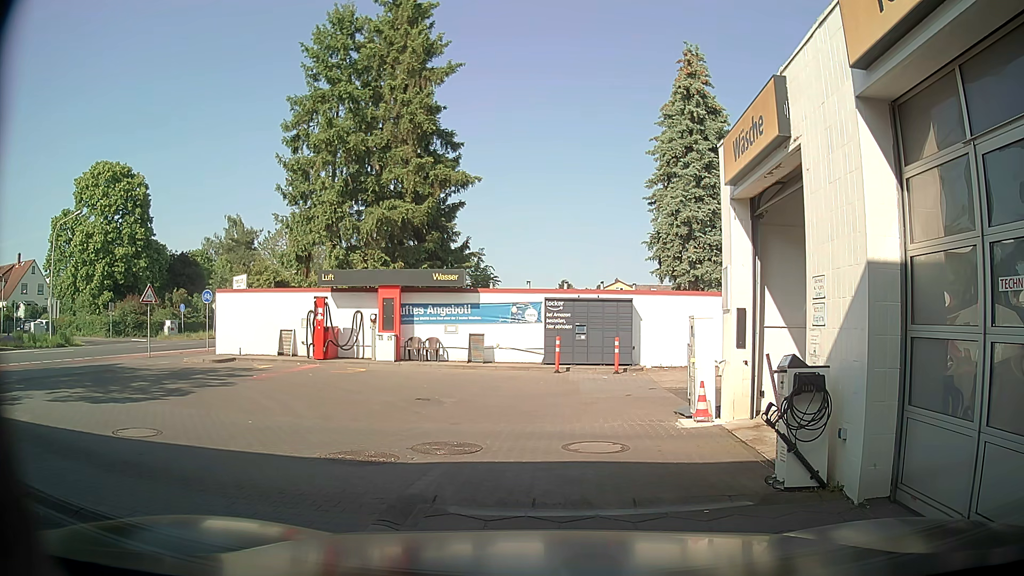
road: service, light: Day
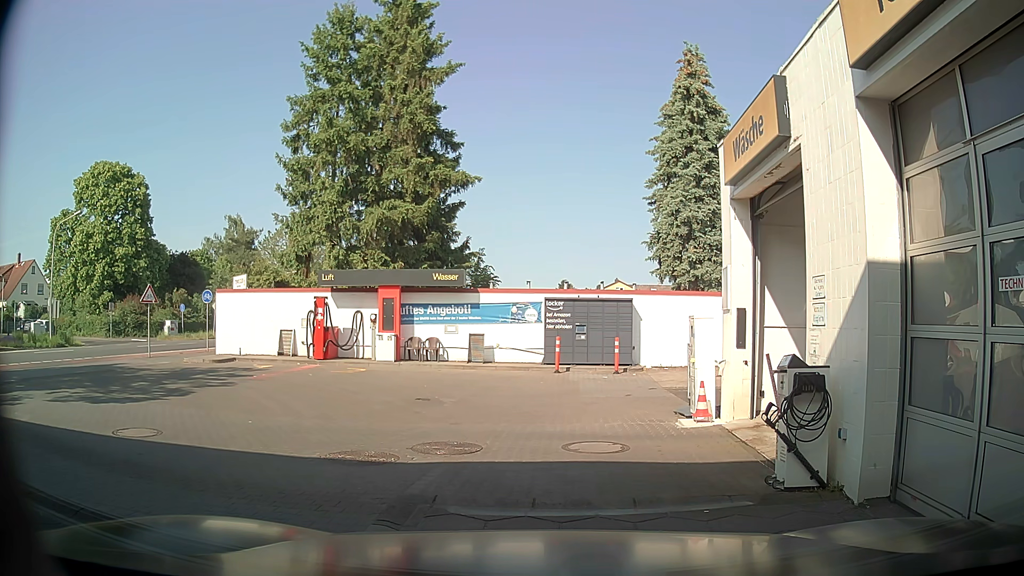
(0.0, 0.0) m; 0°
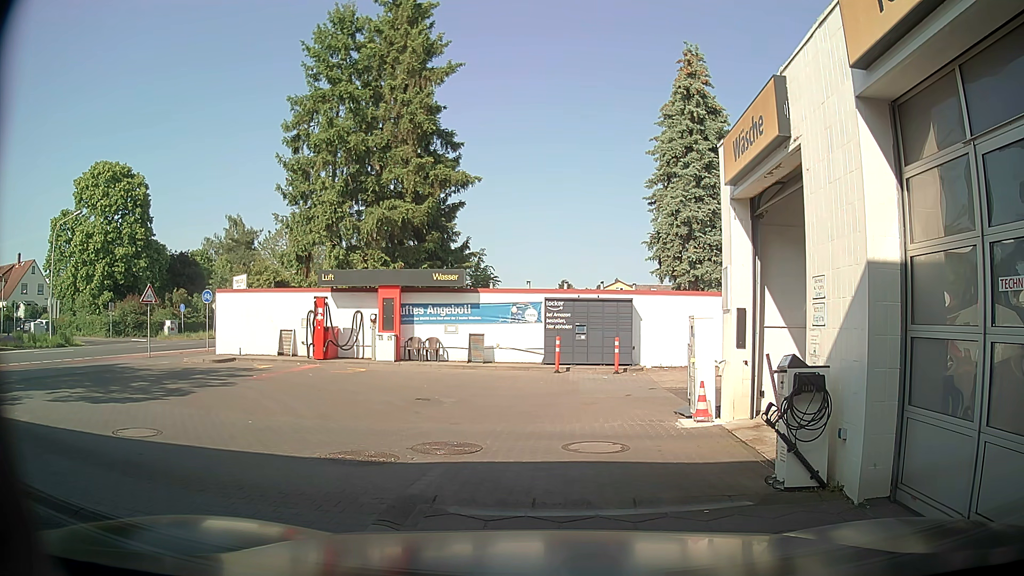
(0.0, 0.0) m; 0°
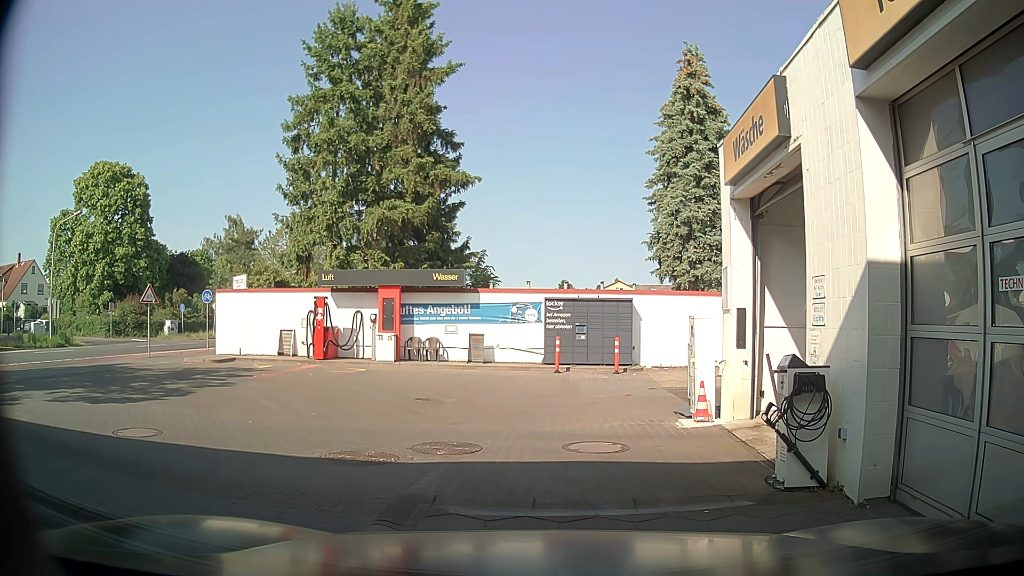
(0.0, 0.0) m; 0°
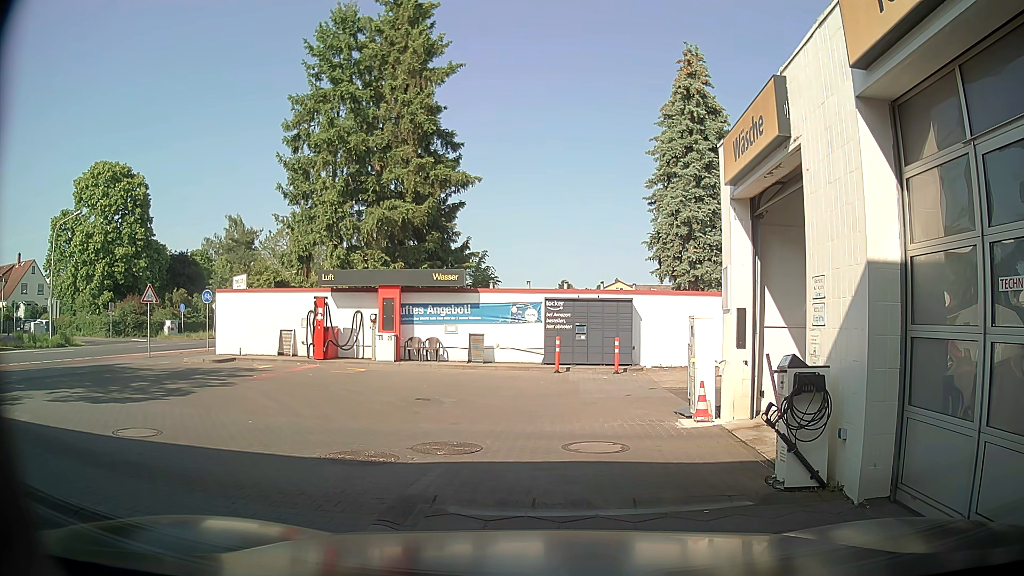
(0.0, 0.0) m; 0°
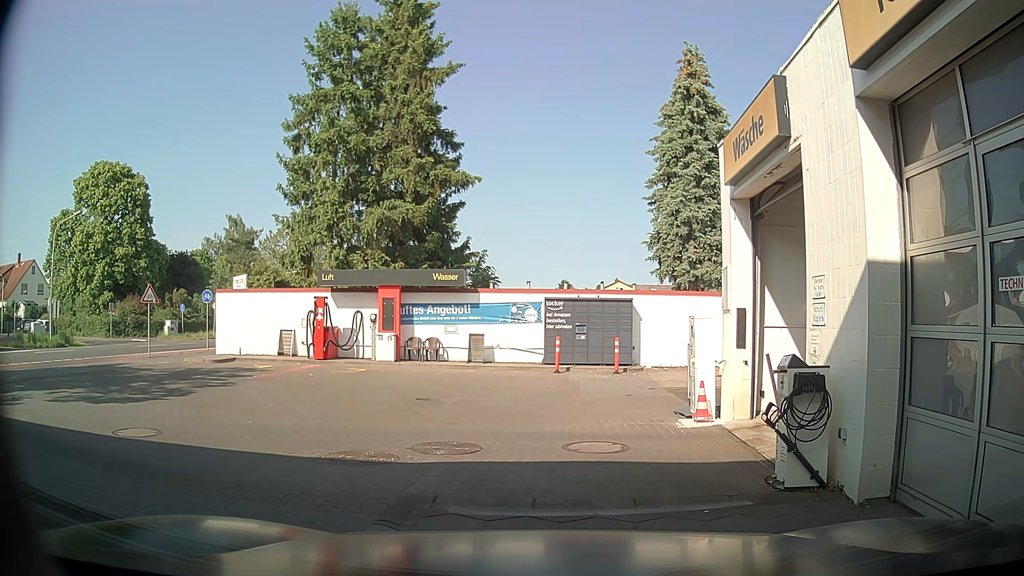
(0.0, 0.0) m; 0°
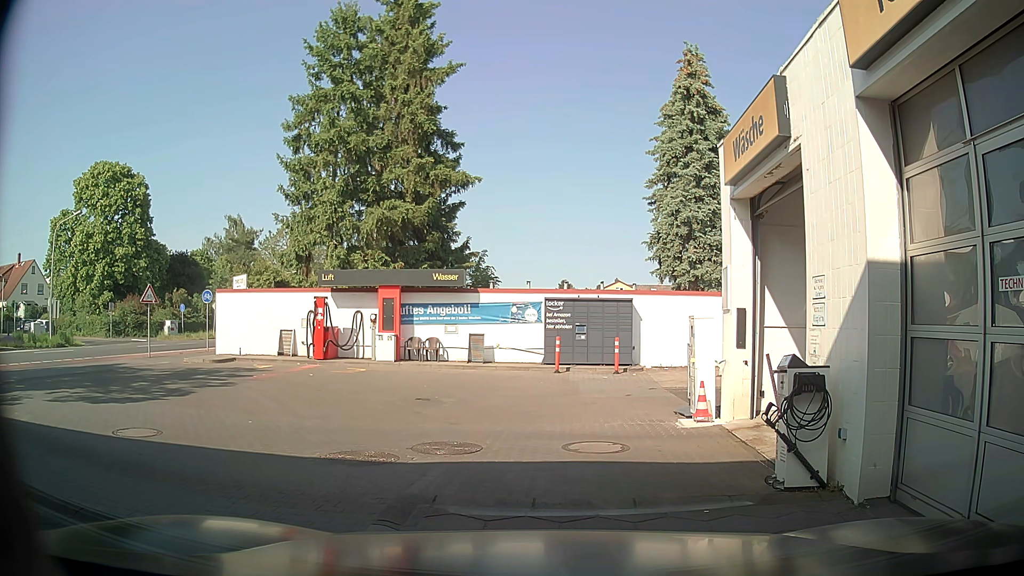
(0.0, 0.0) m; 0°
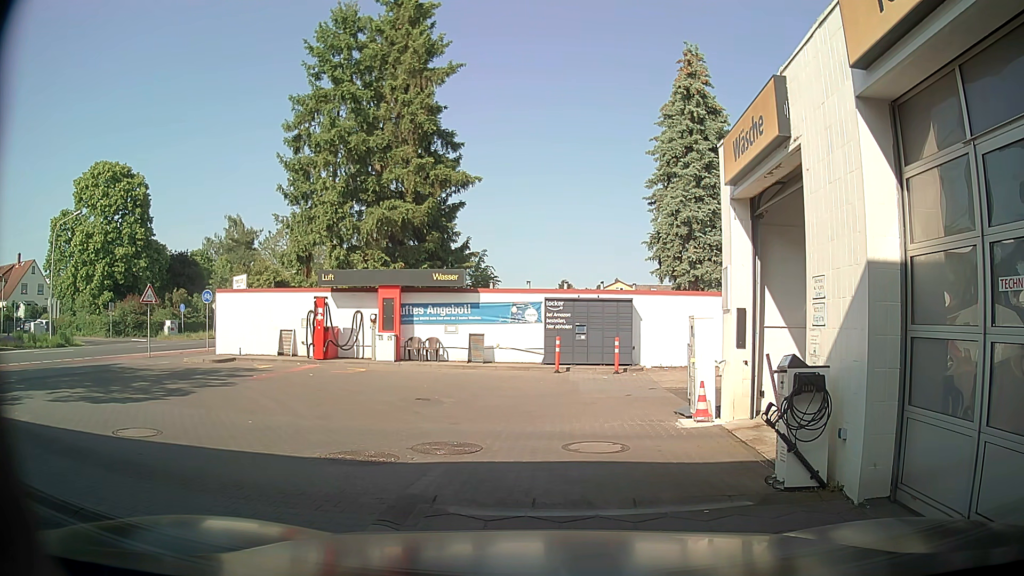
(0.0, 0.0) m; 0°
